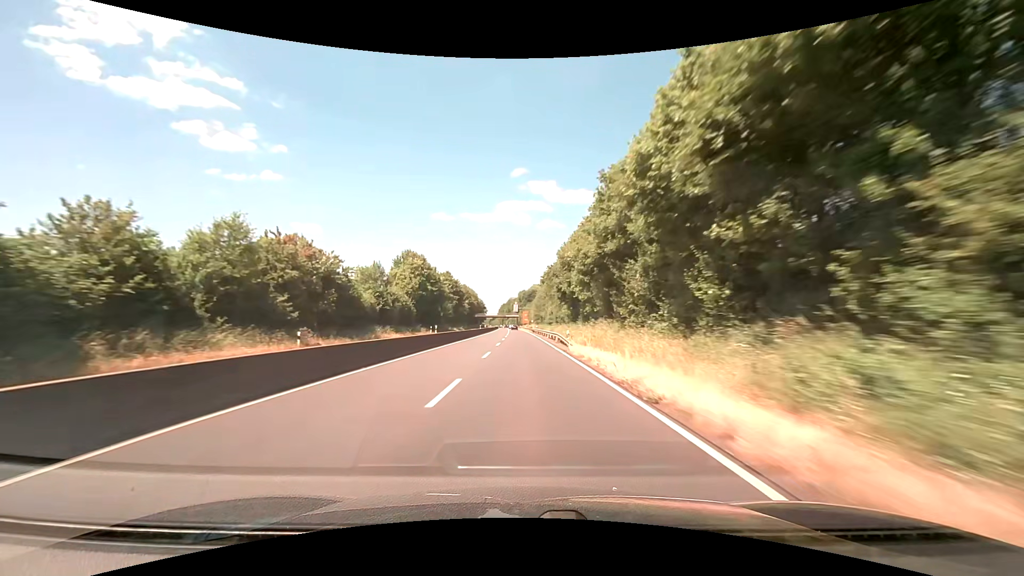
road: trunk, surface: asphalt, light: Day
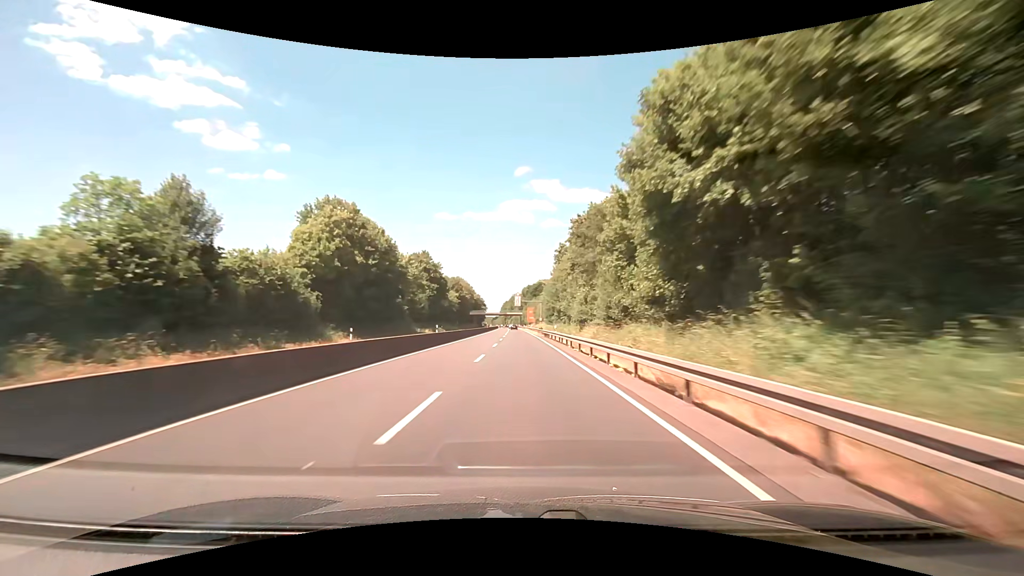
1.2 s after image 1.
(-0.1, +38.5) m; 0°
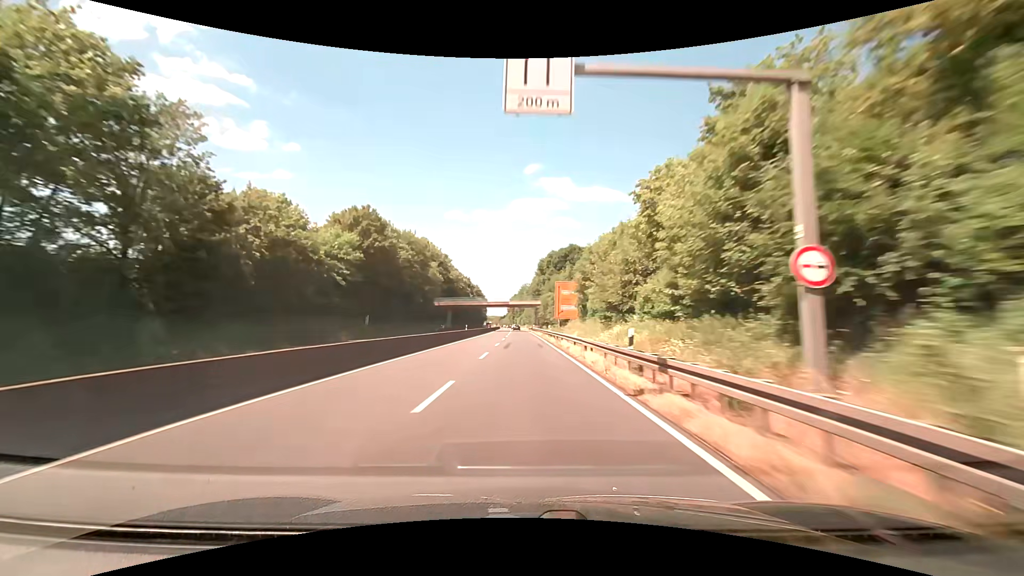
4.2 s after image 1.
(-1.3, +94.3) m; -1°
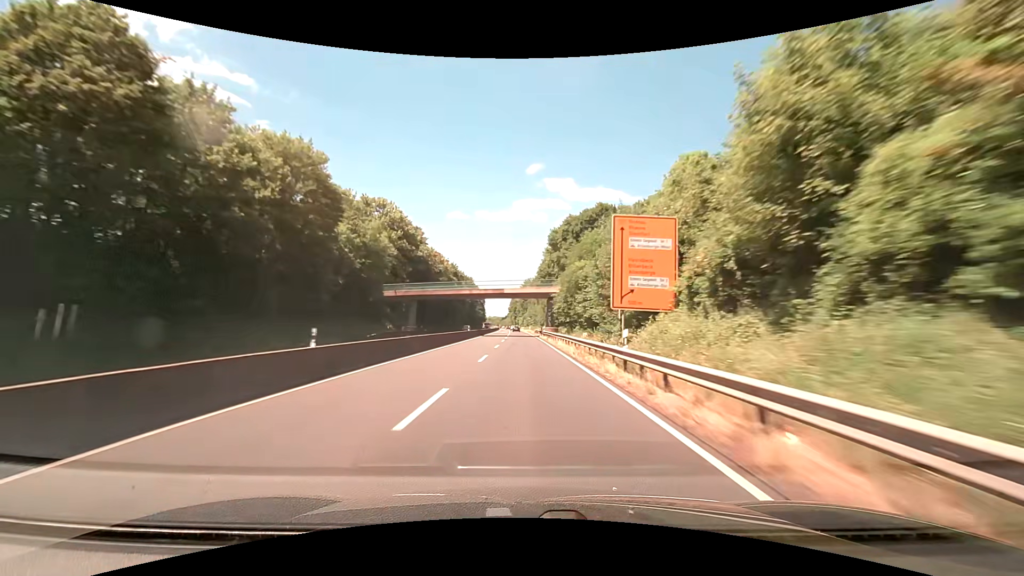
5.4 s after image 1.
(-0.2, +37.3) m; -1°
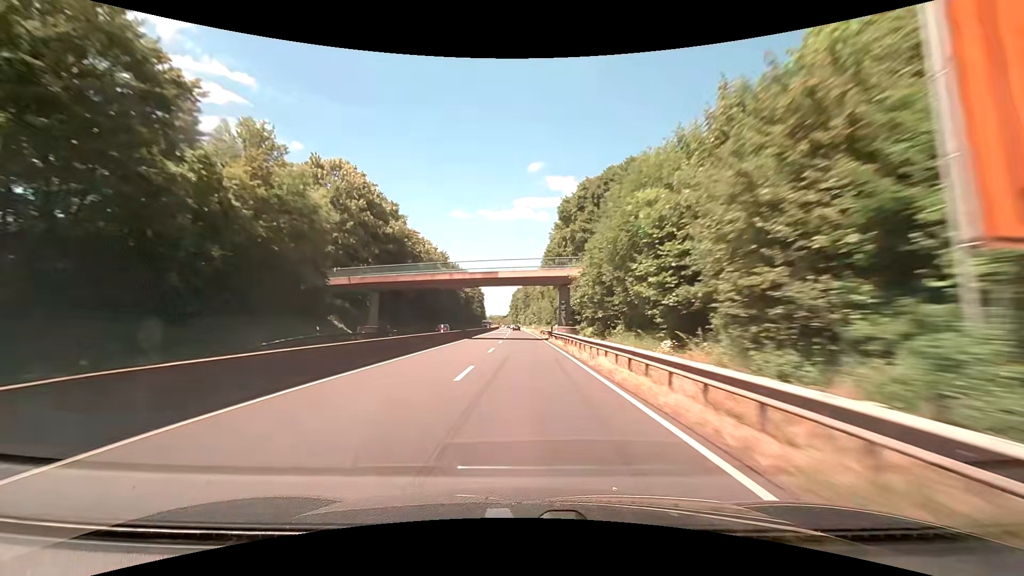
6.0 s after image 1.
(0.0, +18.6) m; 0°
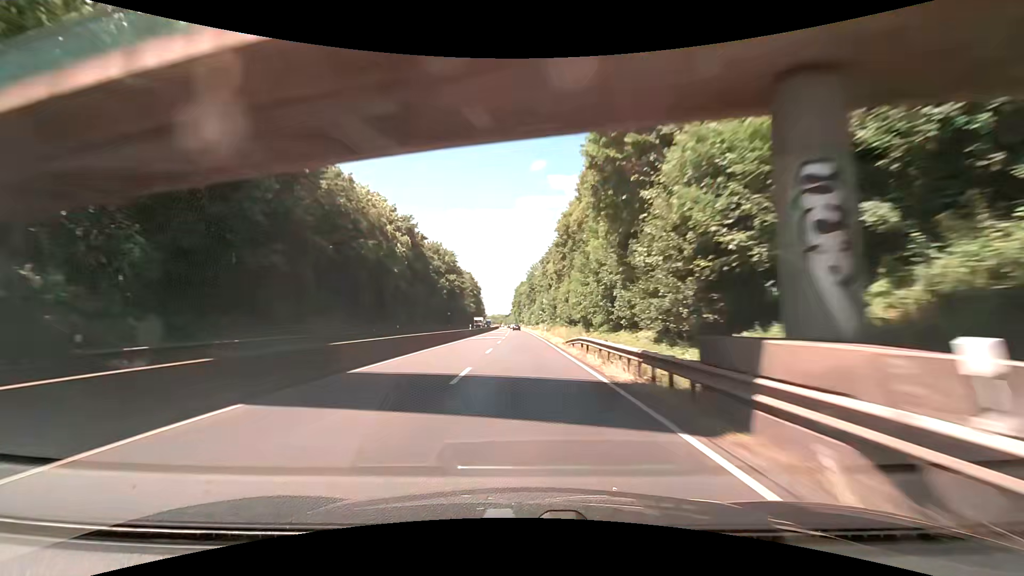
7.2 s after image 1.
(-0.1, +37.0) m; -1°
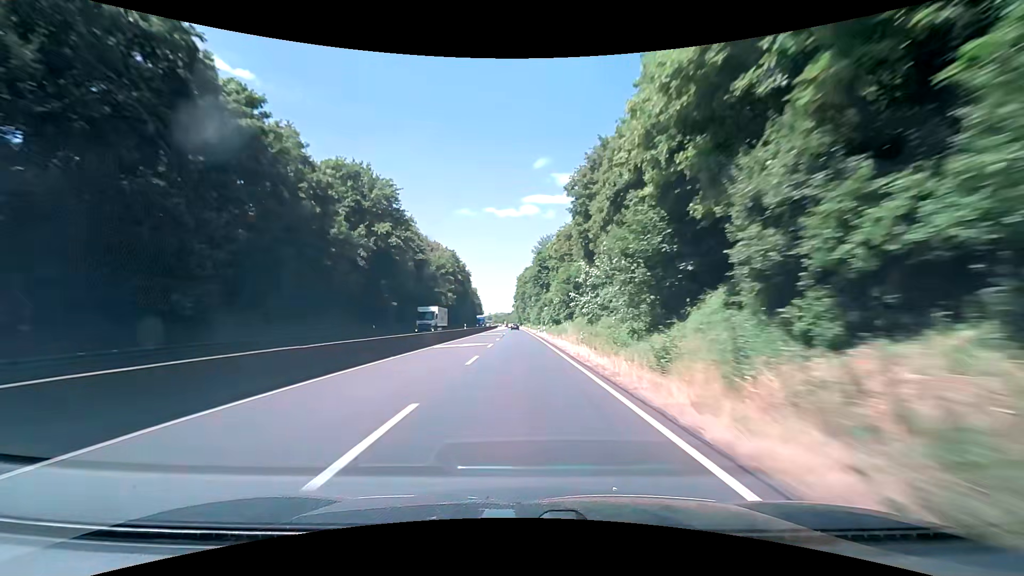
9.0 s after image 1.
(-0.3, +54.9) m; 0°
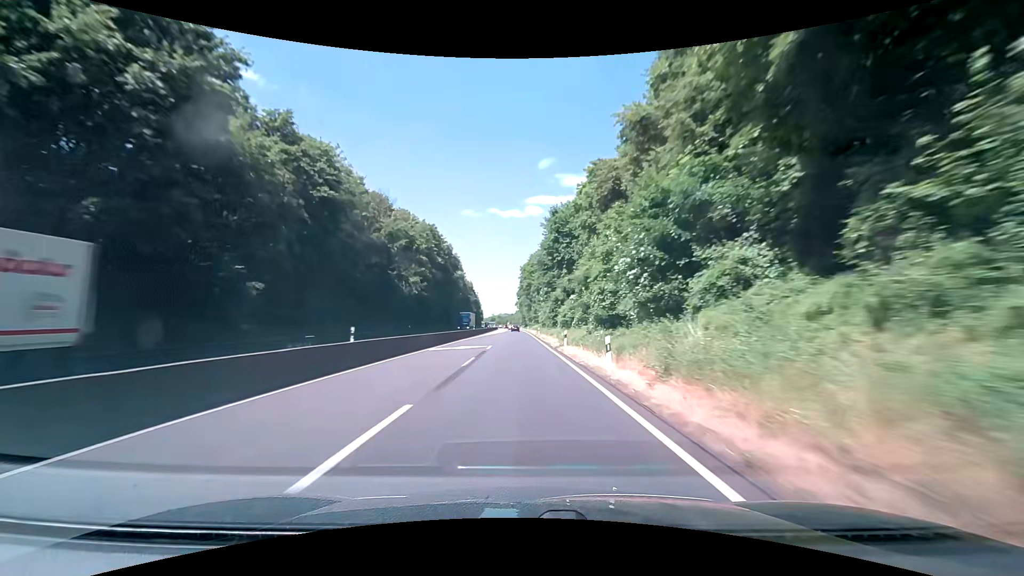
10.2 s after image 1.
(-0.1, +36.1) m; -1°
(0, +10) (0, +20) (0, +30) (0, +40) (0, +50) (0, +60) (-1, +70) (-1, +80) (-1, +90) (-1, +100) m
